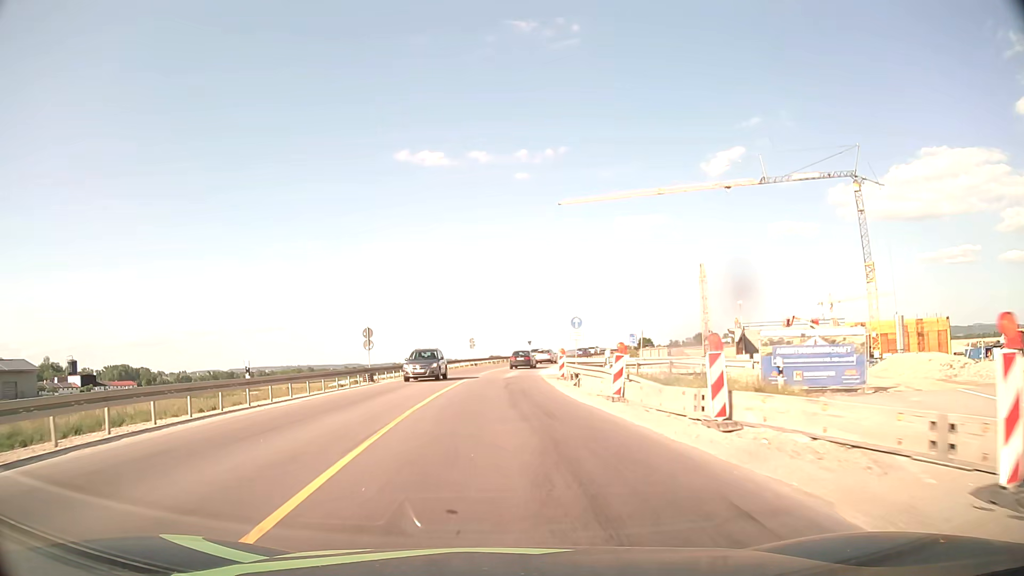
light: Day
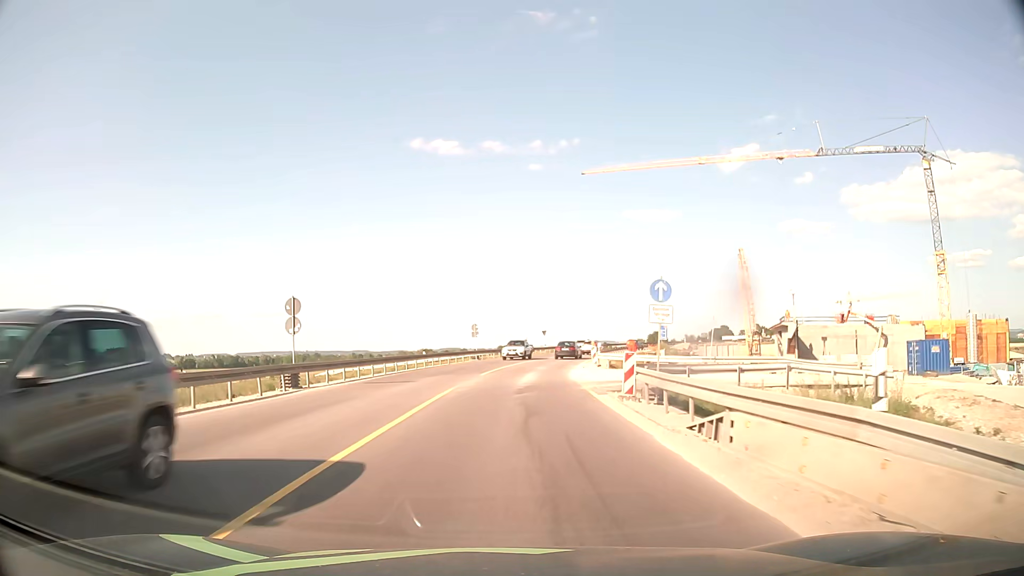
(-0.3, +15.1) m; -1°
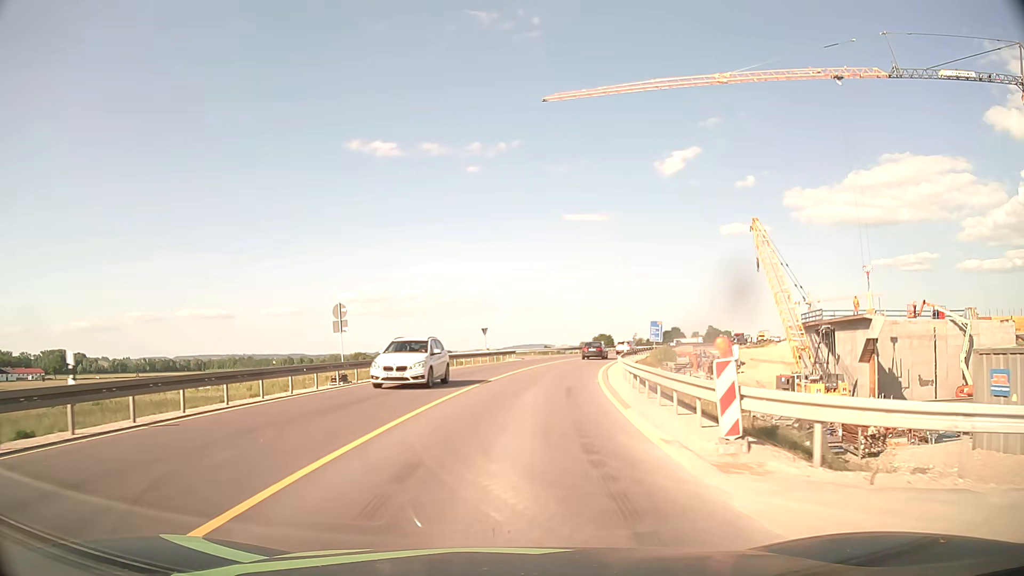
(+1.0, +30.3) m; +5°
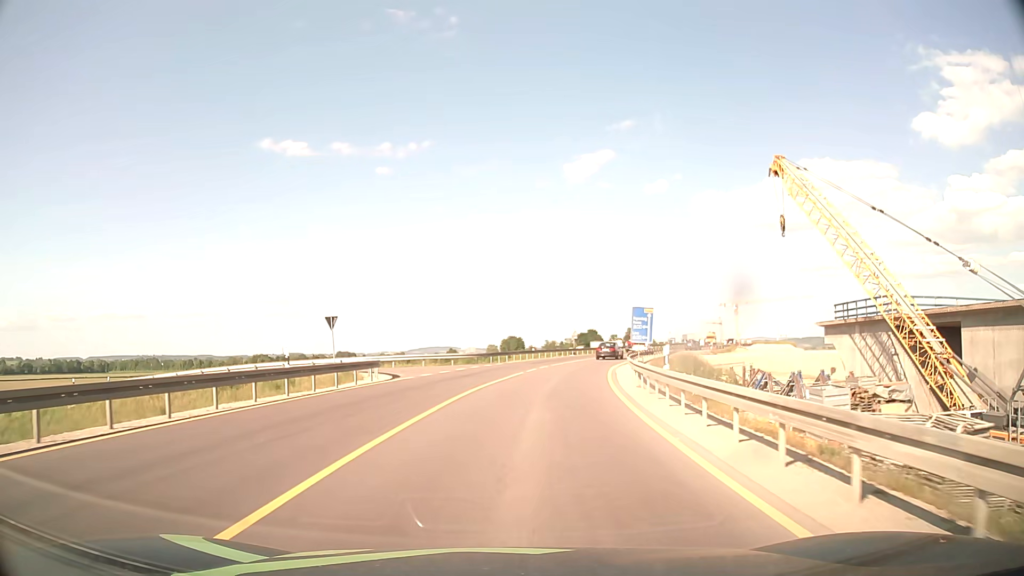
(+2.0, +30.3) m; +8°
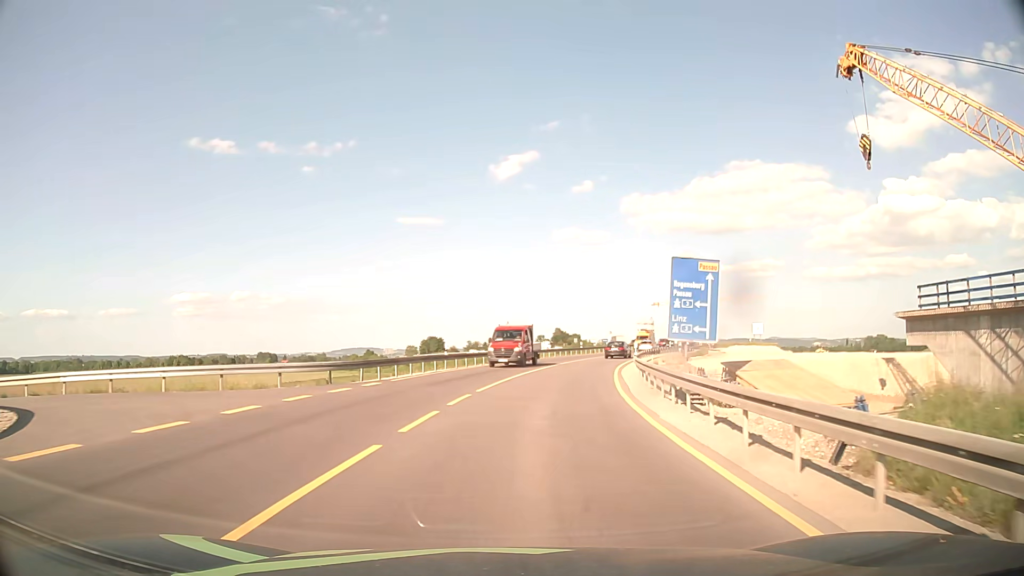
(+1.2, +22.7) m; +6°
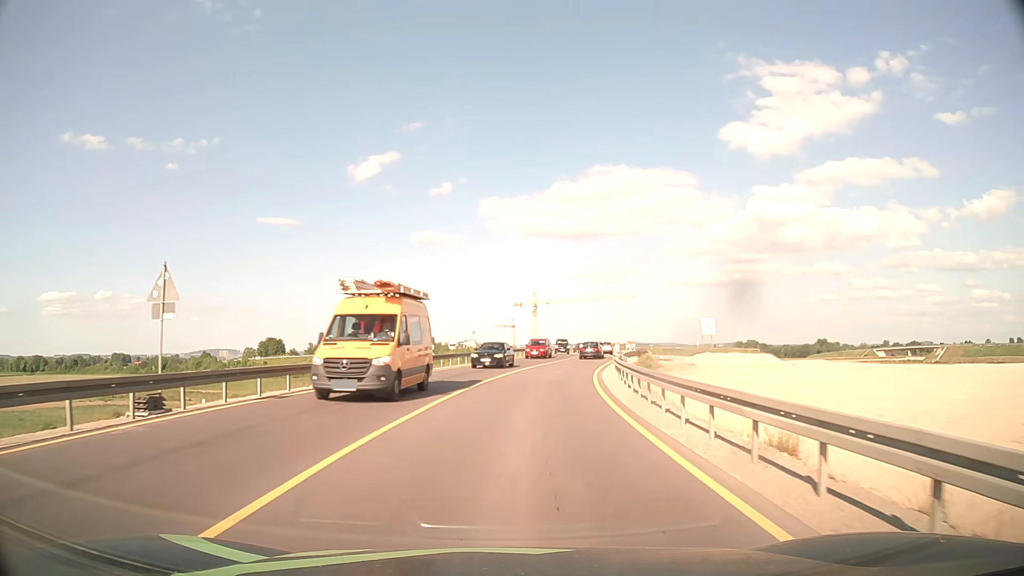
(+4.0, +37.7) m; +13°
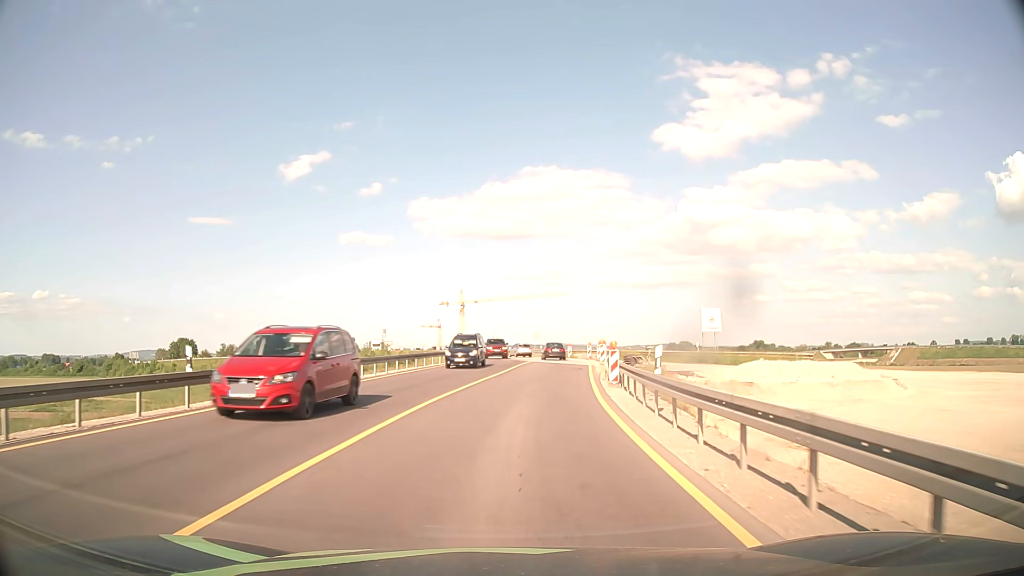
(+1.2, +22.8) m; +6°
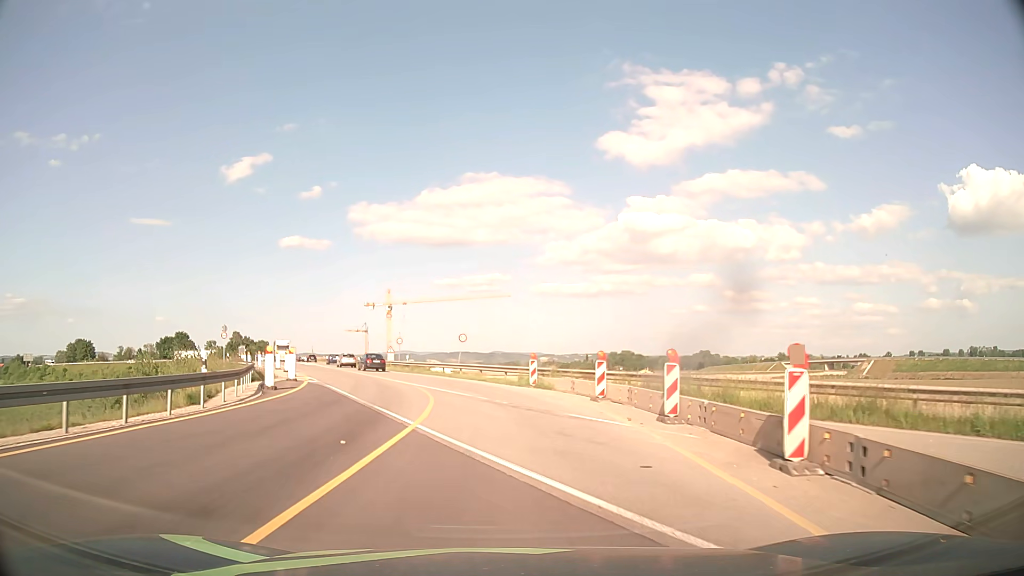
(+2.3, +37.9) m; +6°
